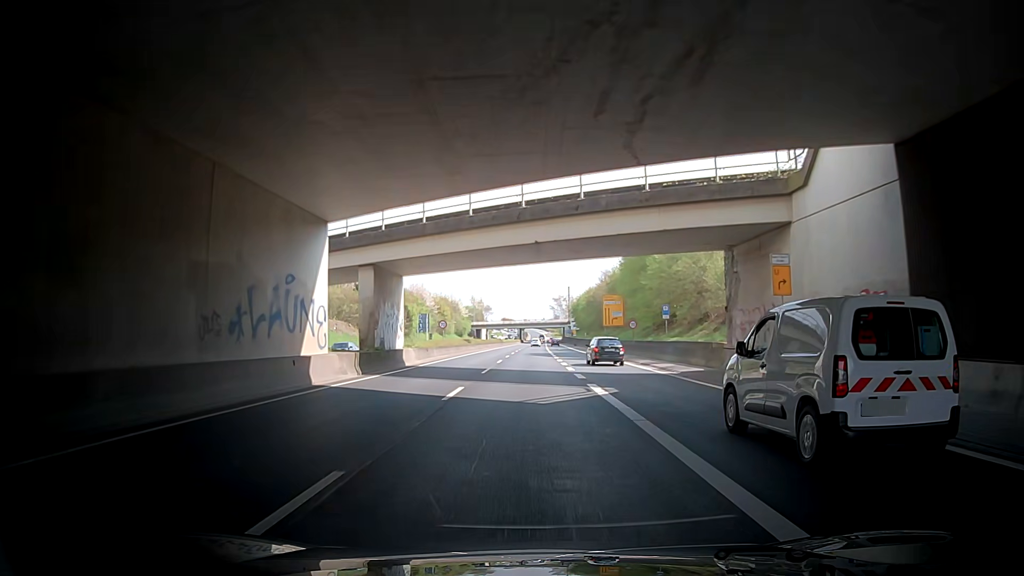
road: trunk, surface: asphalt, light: Day
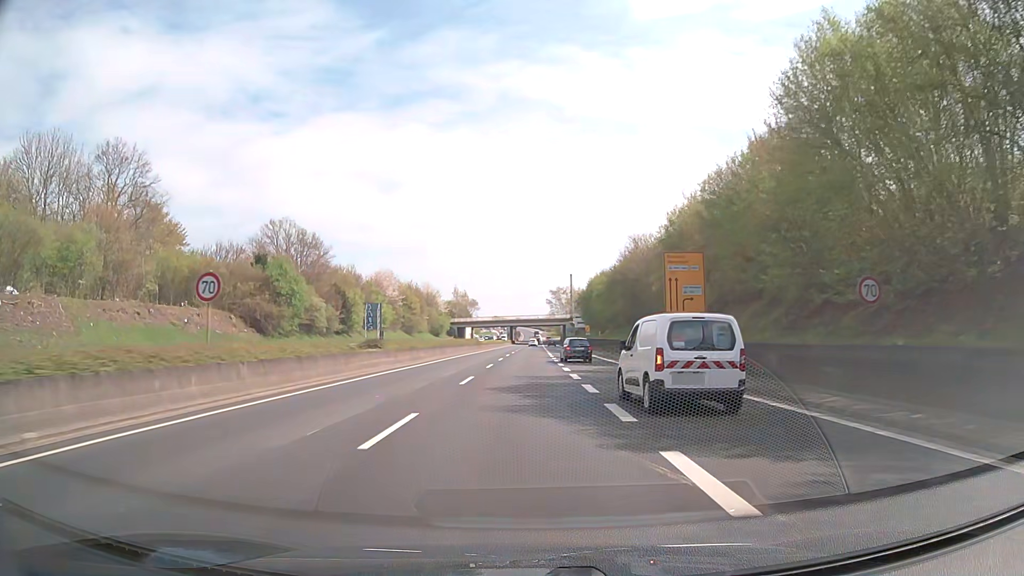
(+0.4, +42.8) m; +1°
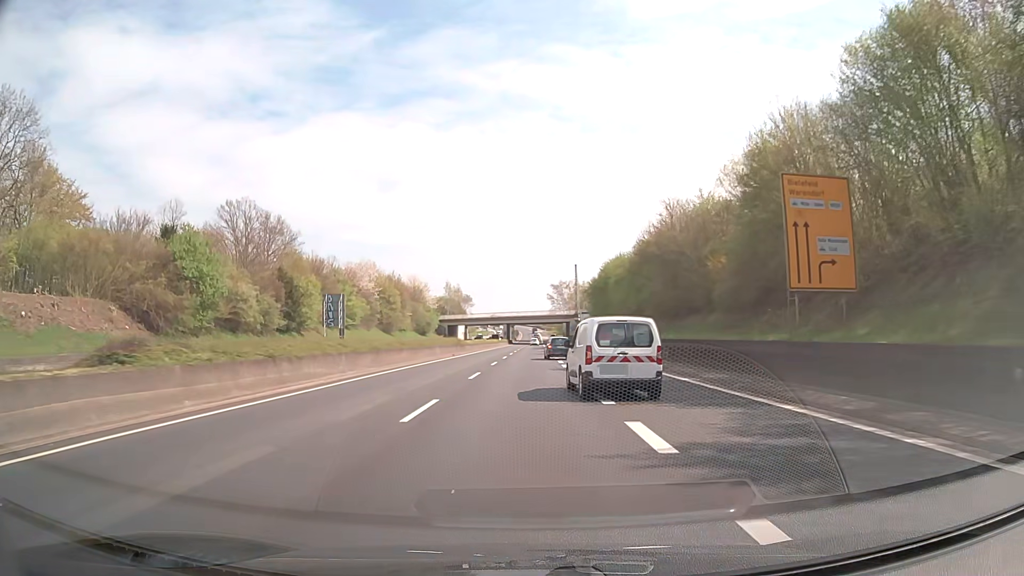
(0.0, +21.5) m; 0°
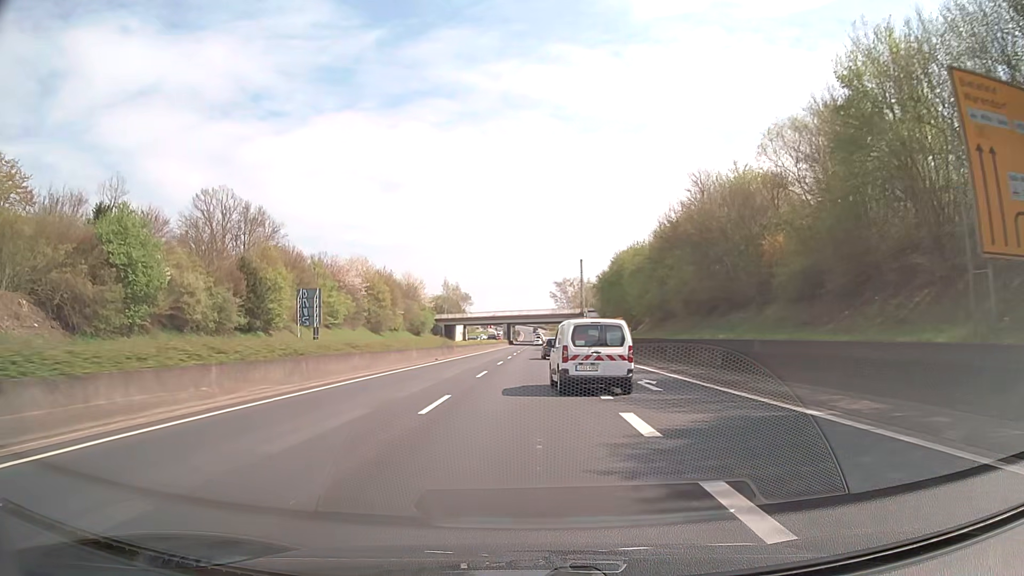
(0.0, +10.7) m; 0°
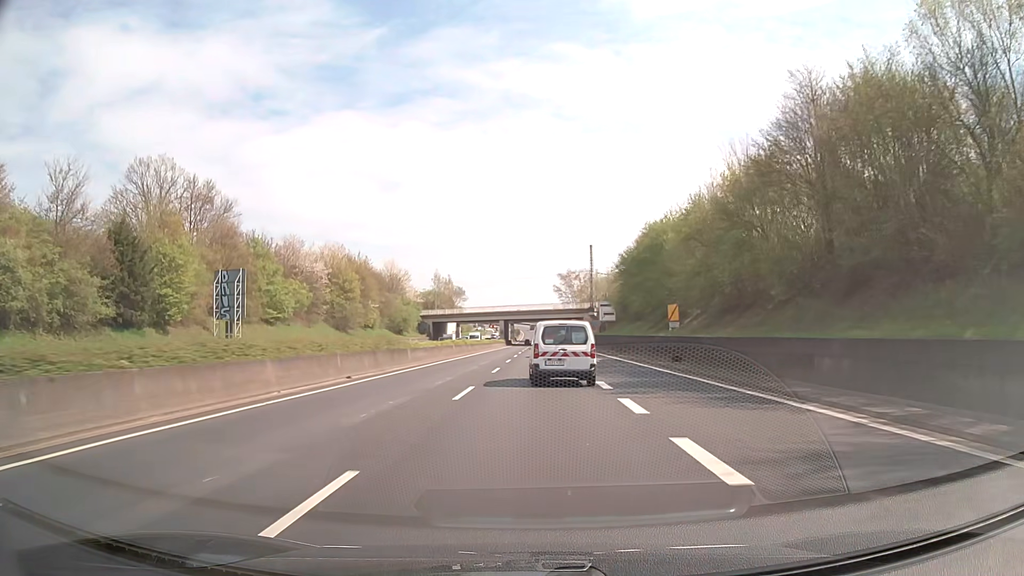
(0.0, +21.5) m; 0°
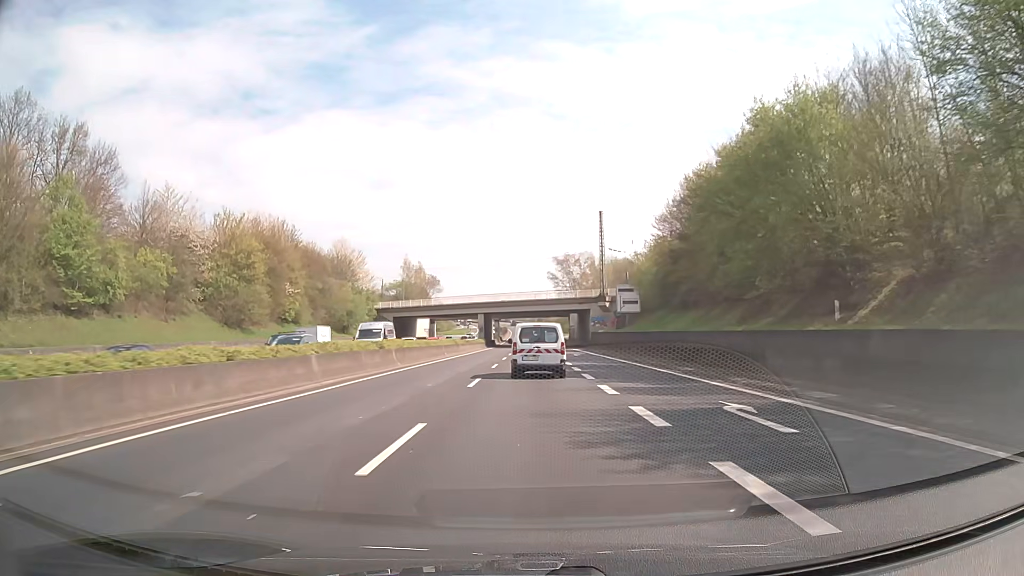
(+0.2, +32.4) m; +1°
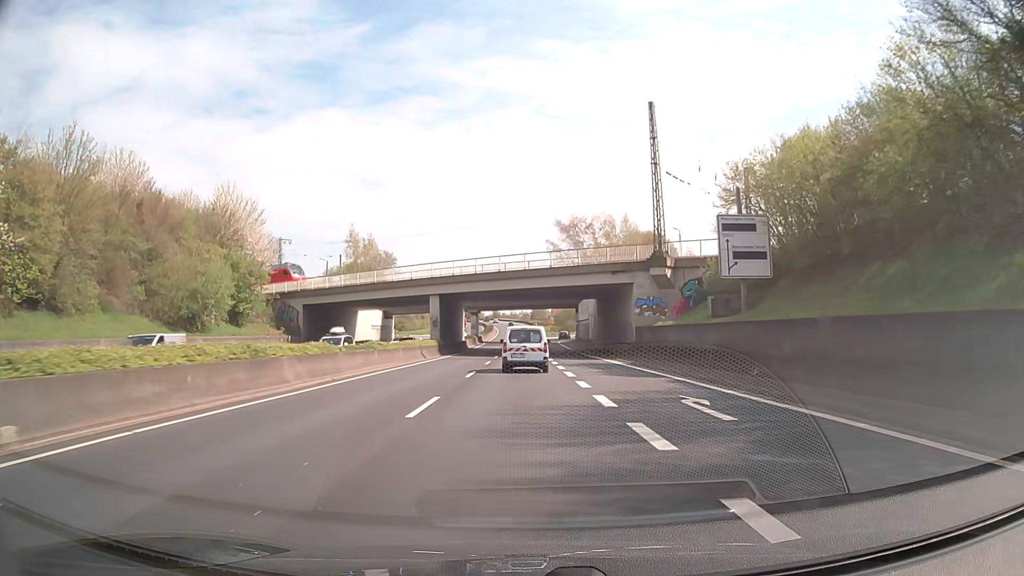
(+0.4, +43.3) m; +1°
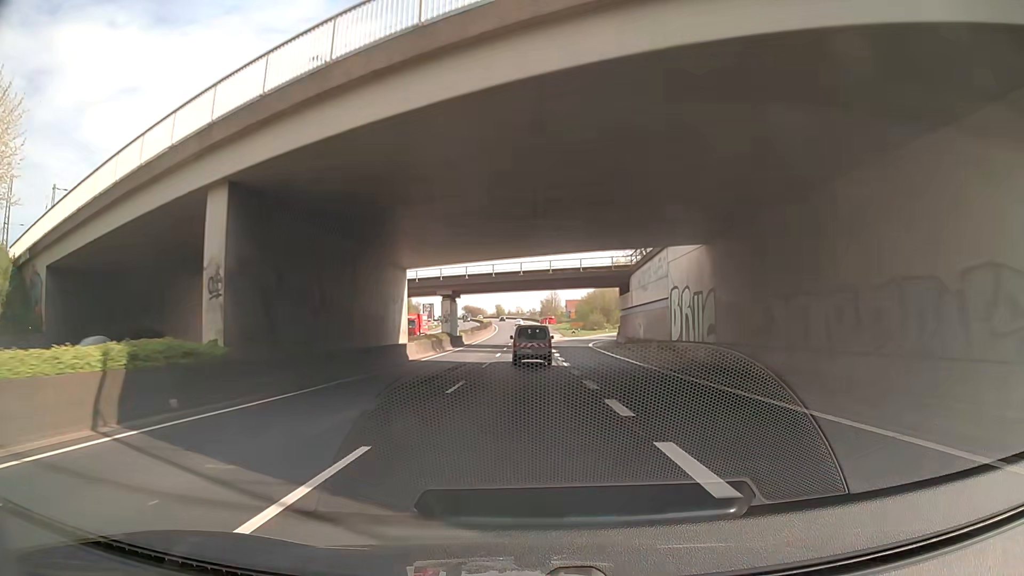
(-0.3, +43.5) m; 0°
(0, +10) (0, +20) (-1, +30) (-1, +40) (-1, +50) (-1, +60) (-1, +70) (-1, +80) (-1, +90) (-1, +100) m
